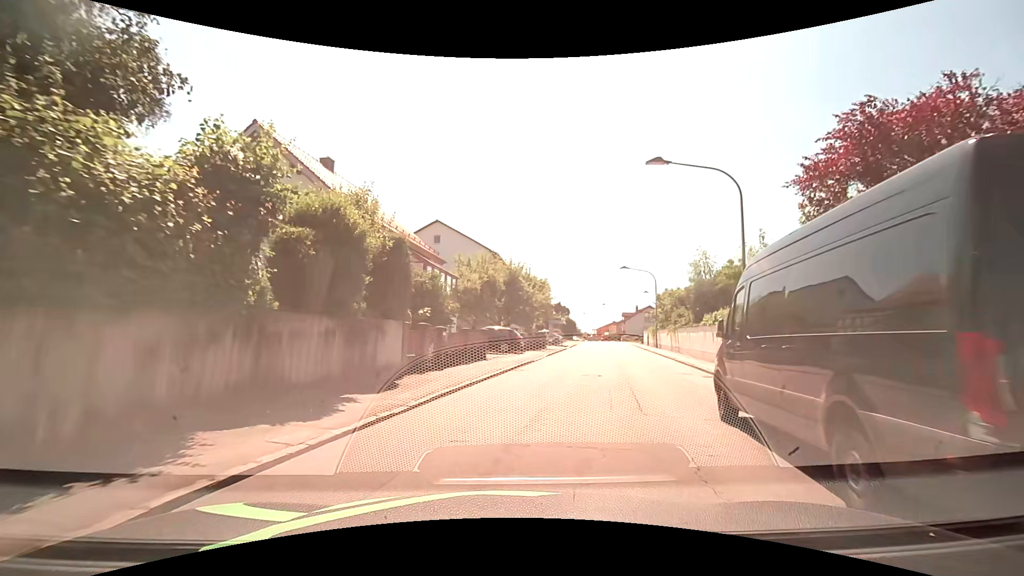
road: unclassified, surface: asphalt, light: Day
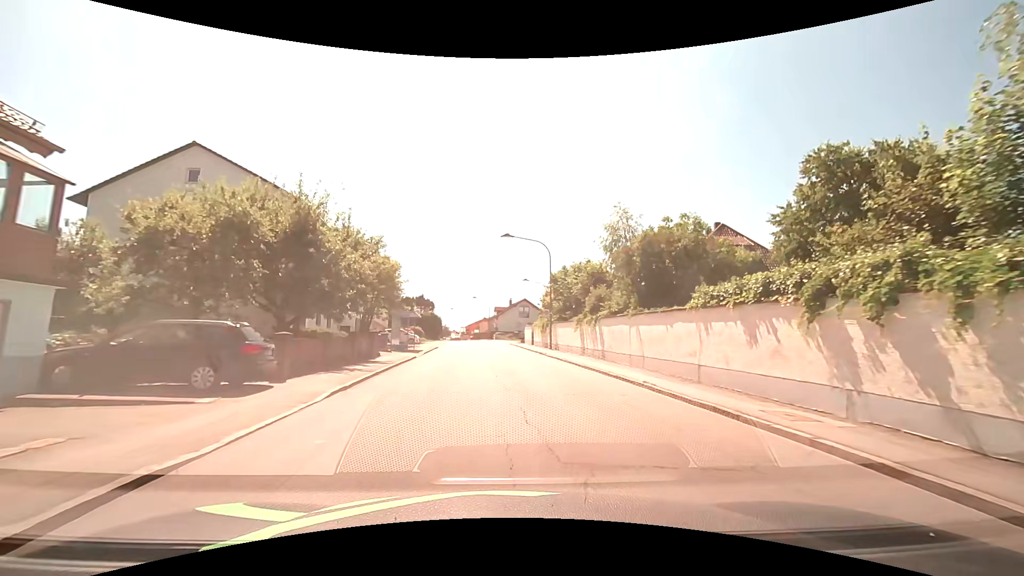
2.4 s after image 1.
(+2.9, +18.8) m; +15°
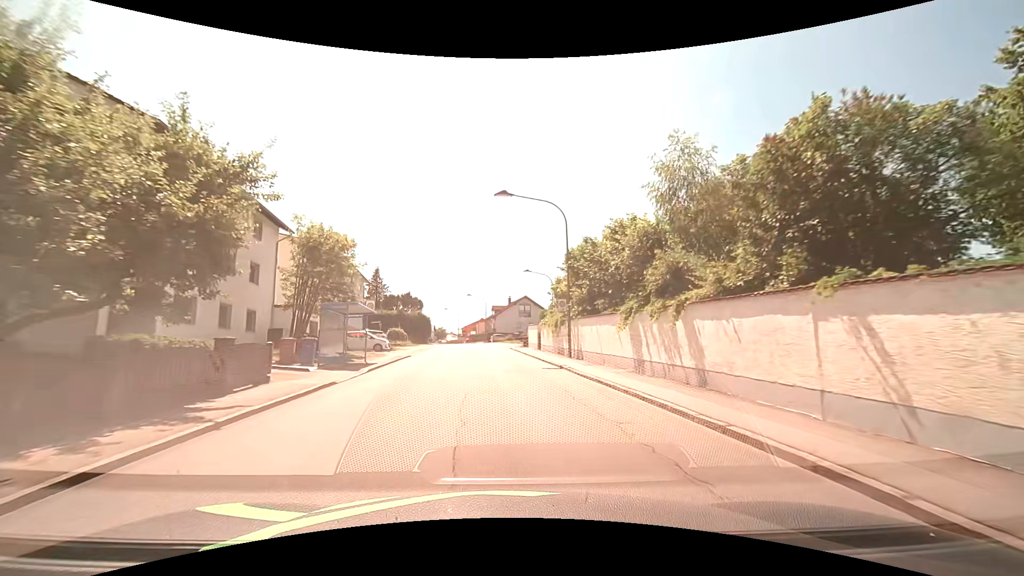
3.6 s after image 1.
(+0.1, +12.6) m; 0°
(0, +10) (0, +20) (-1, +30) (-2, +40) (-2, +50) (-3, +60) (-4, +70) (-5, +80) (-7, +90) (-9, +99) m
